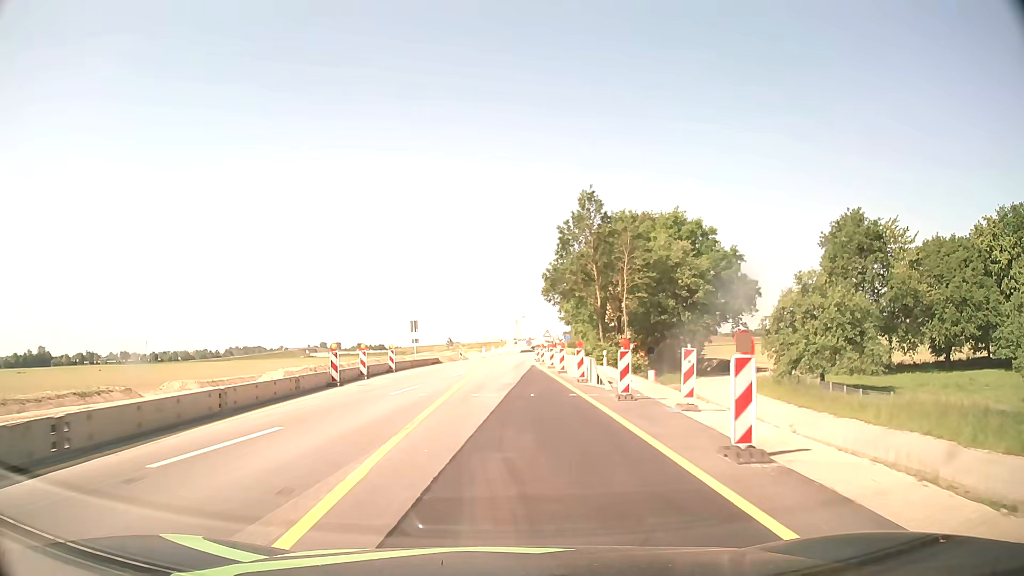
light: Day
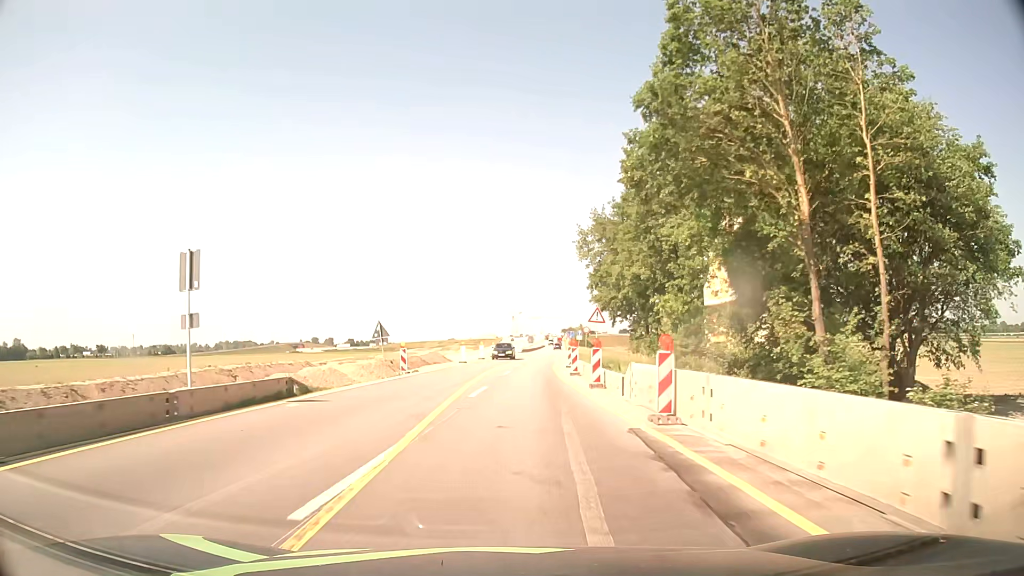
(-0.2, +38.0) m; 0°
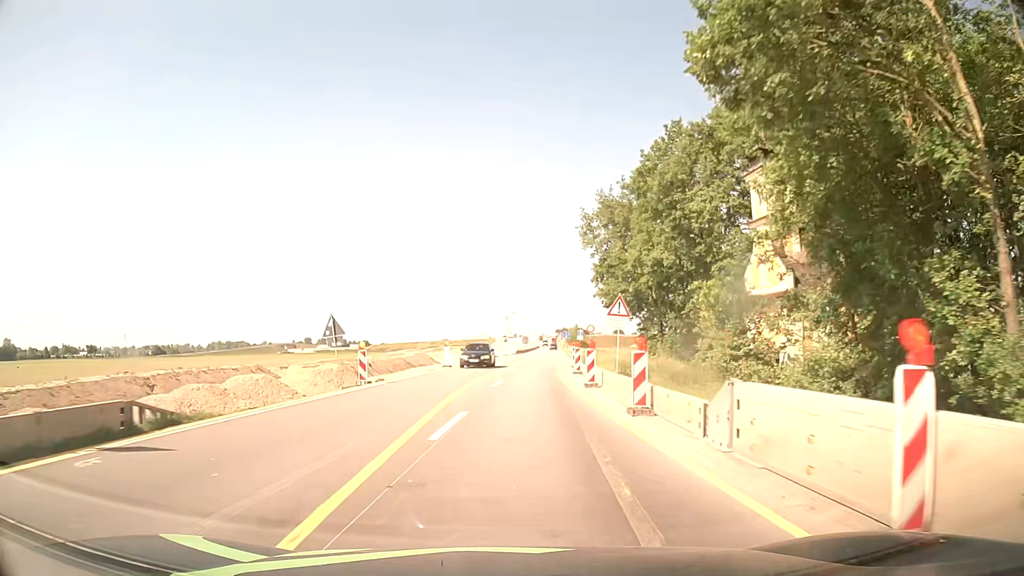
(0.0, +7.6) m; +1°
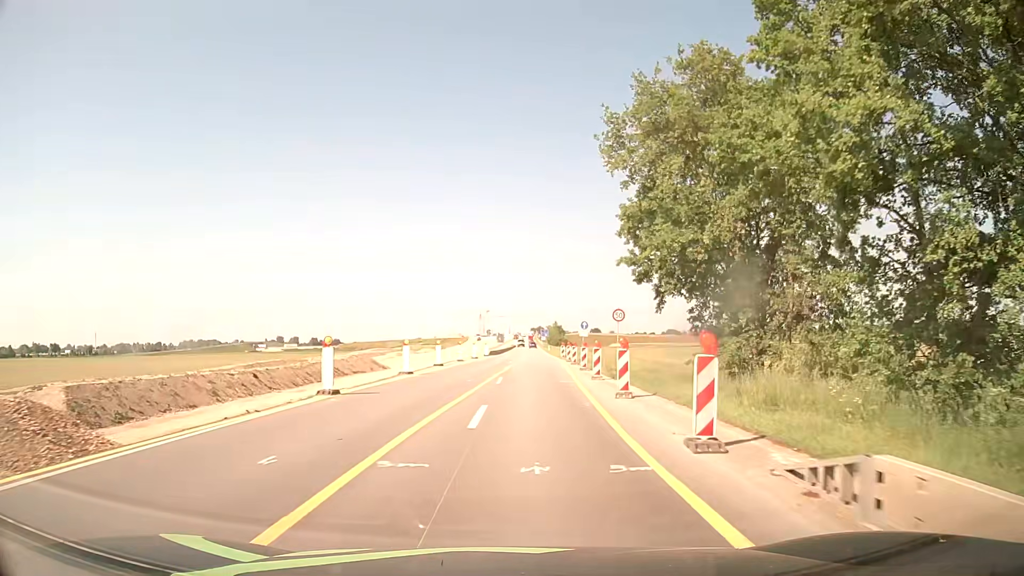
(+0.3, +22.9) m; +2°
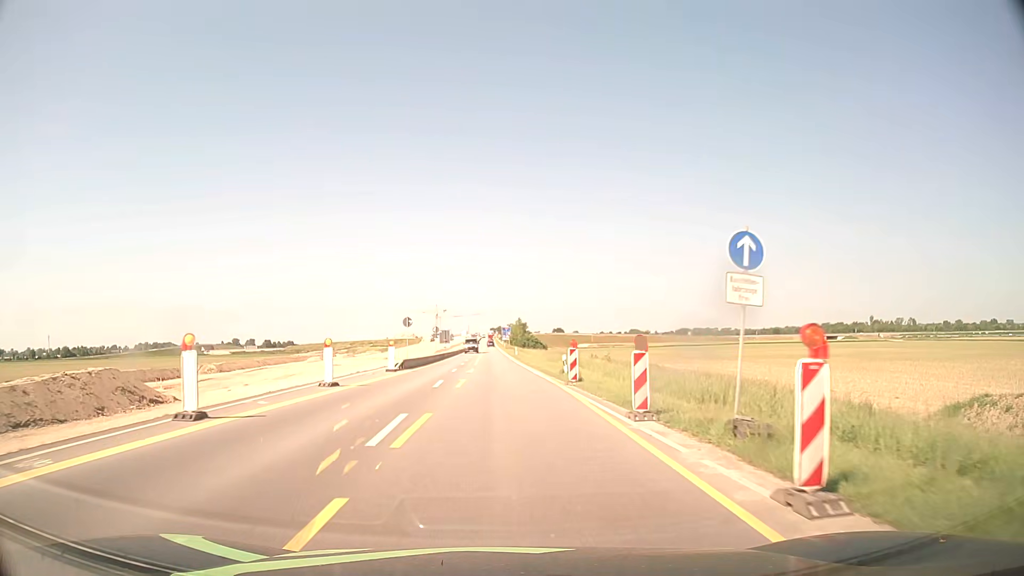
(+1.8, +38.2) m; +4°
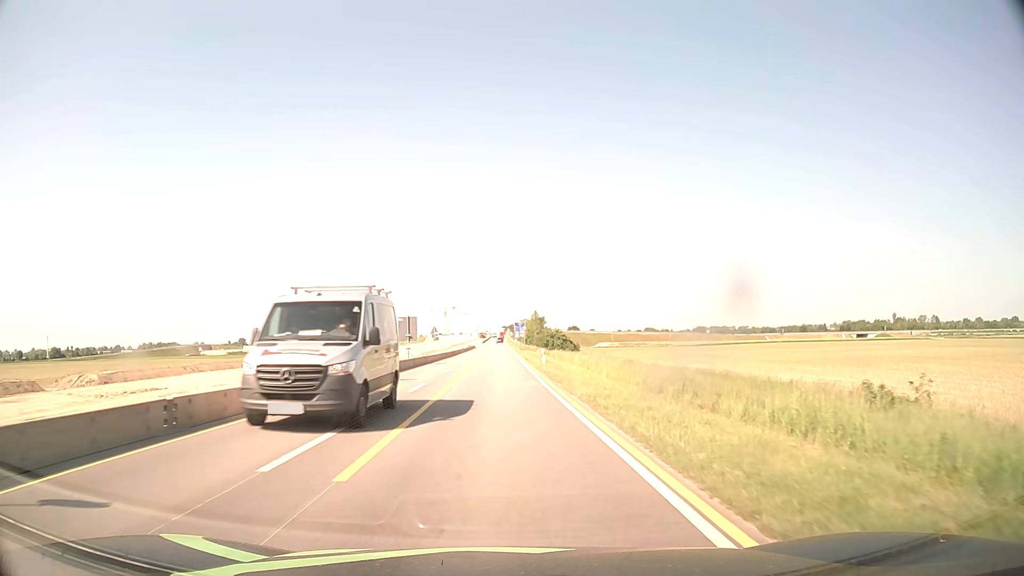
(-0.3, +38.3) m; -1°
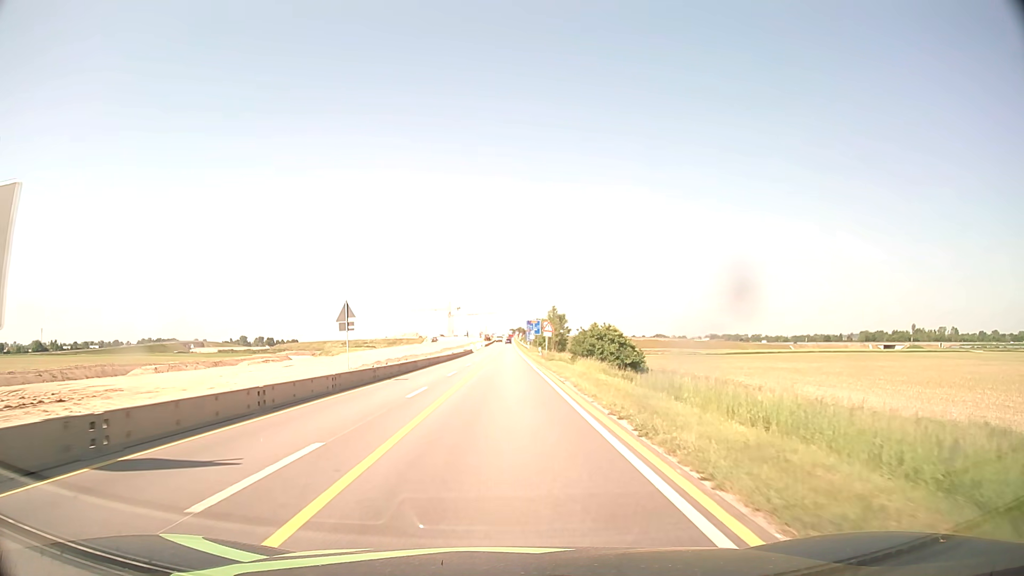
(-0.5, +38.2) m; -1°
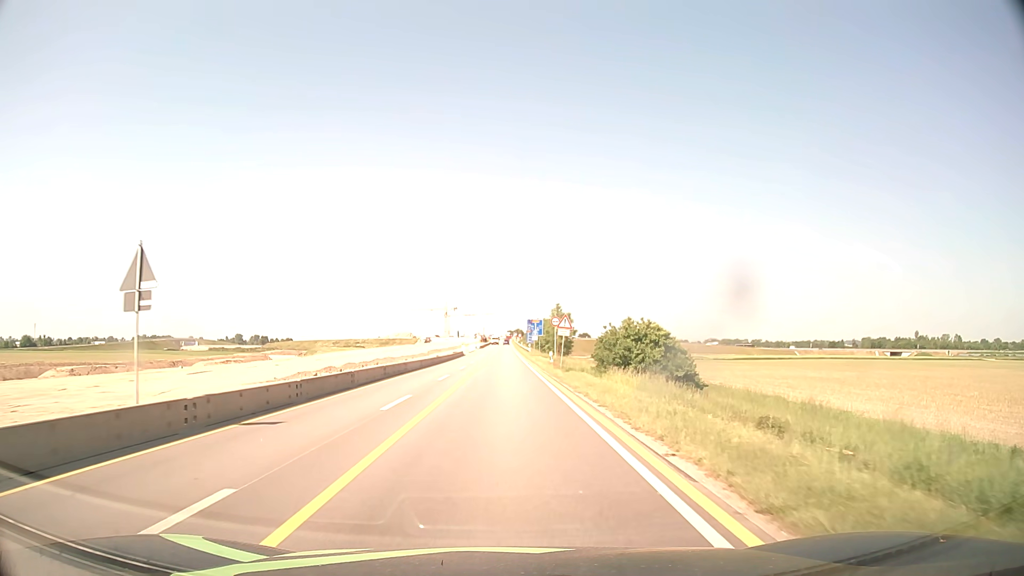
(0.0, +15.2) m; 0°
(0, +10) (0, +20) (0, +30) (0, +40) (0, +50) (0, +60) (0, +70) (0, +80) (0, +90) (0, +100) m
